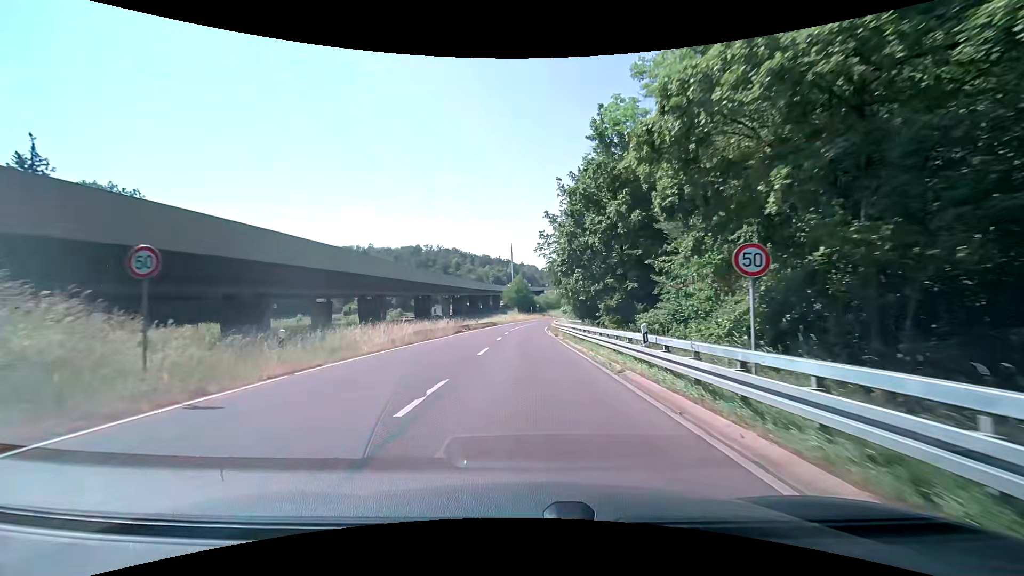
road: trunk_link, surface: asphalt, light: Day
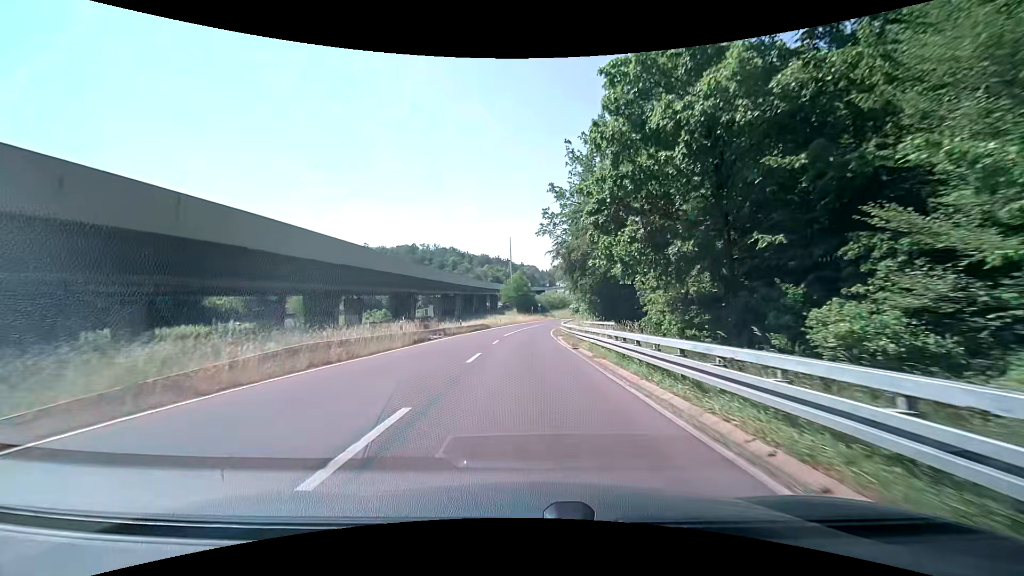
(-0.1, +15.4) m; 0°
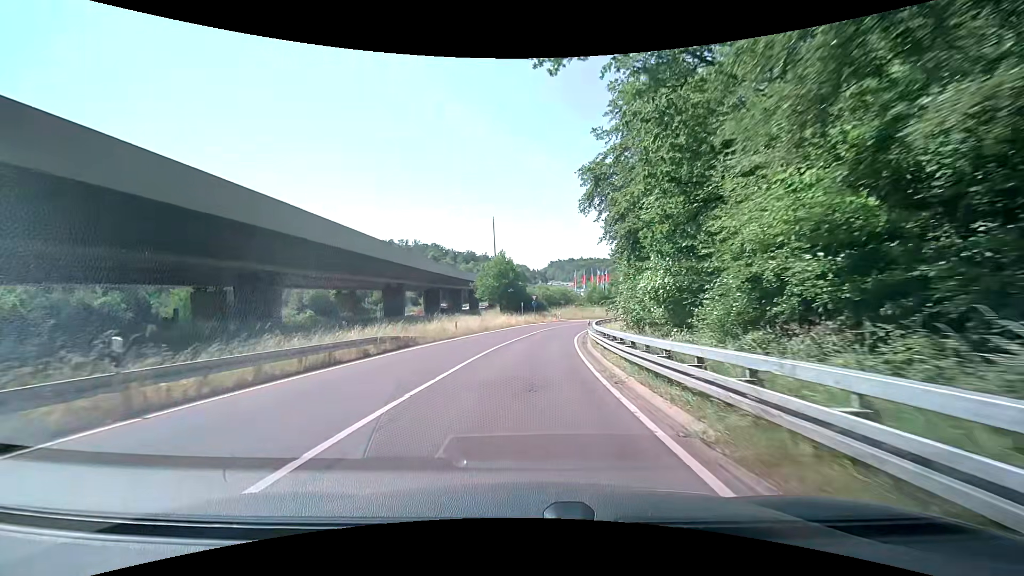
(+0.7, +38.1) m; +2°
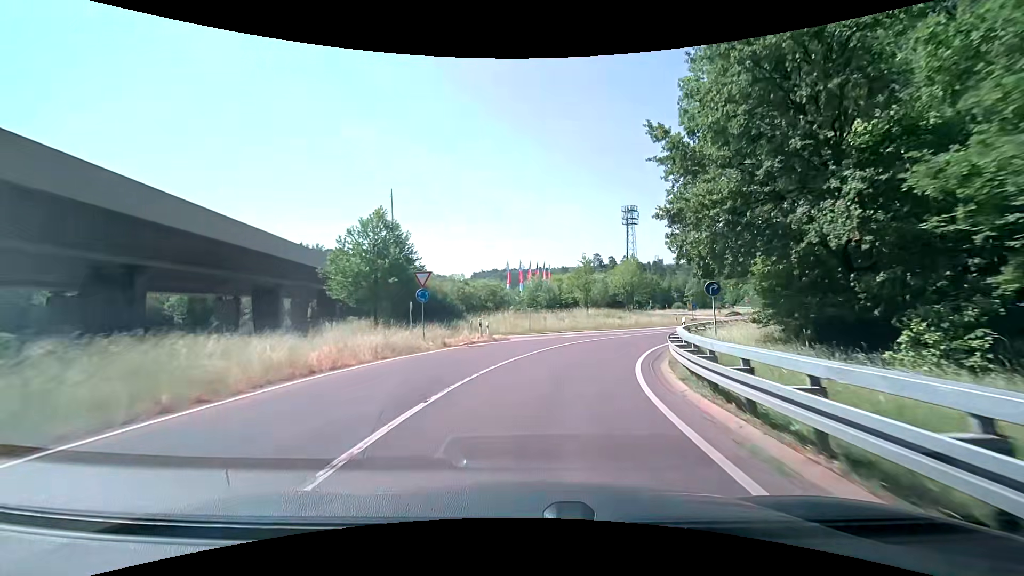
(+1.5, +37.2) m; +9°
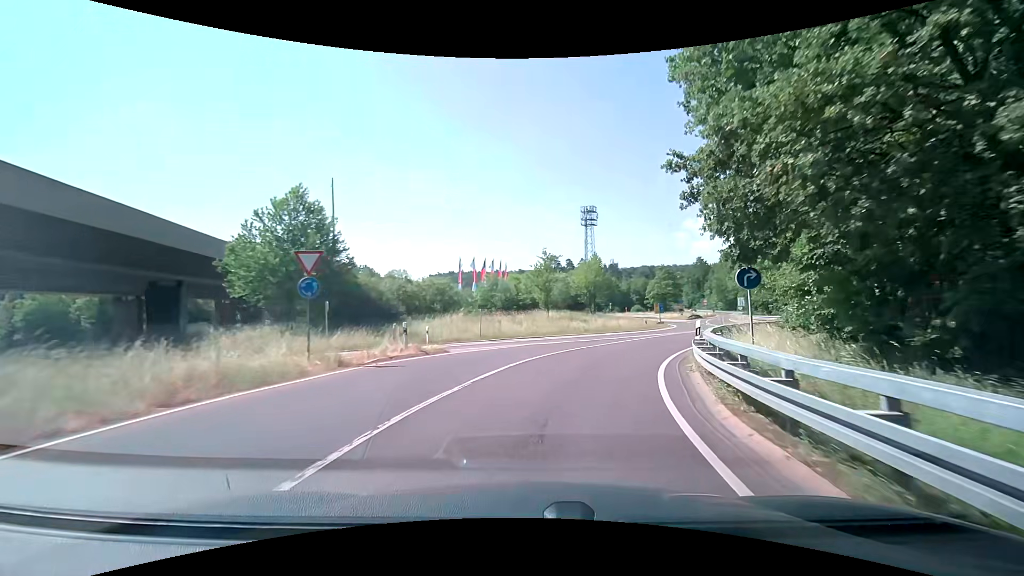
(+0.2, +7.2) m; +4°
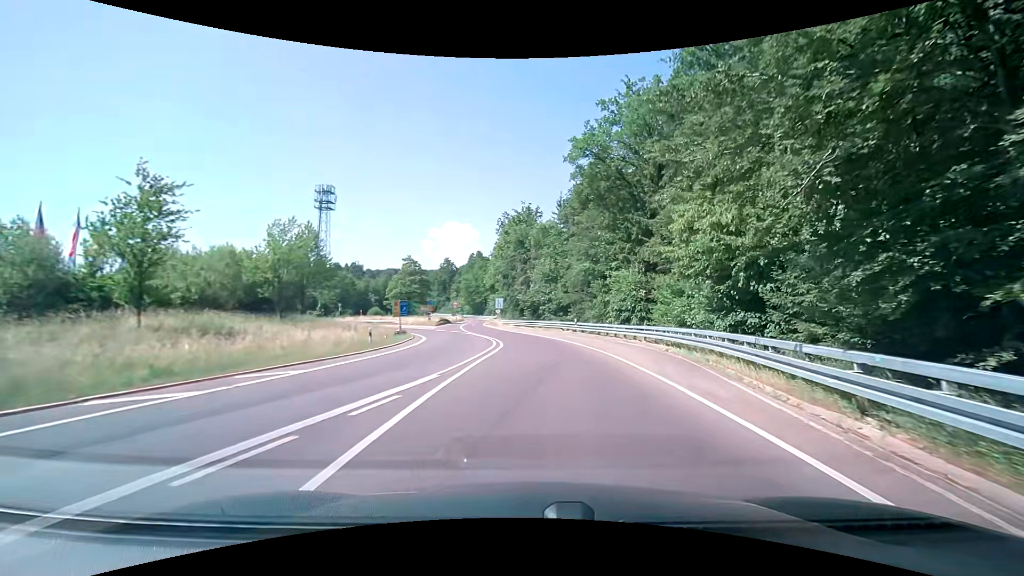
(+6.5, +26.5) m; +29°
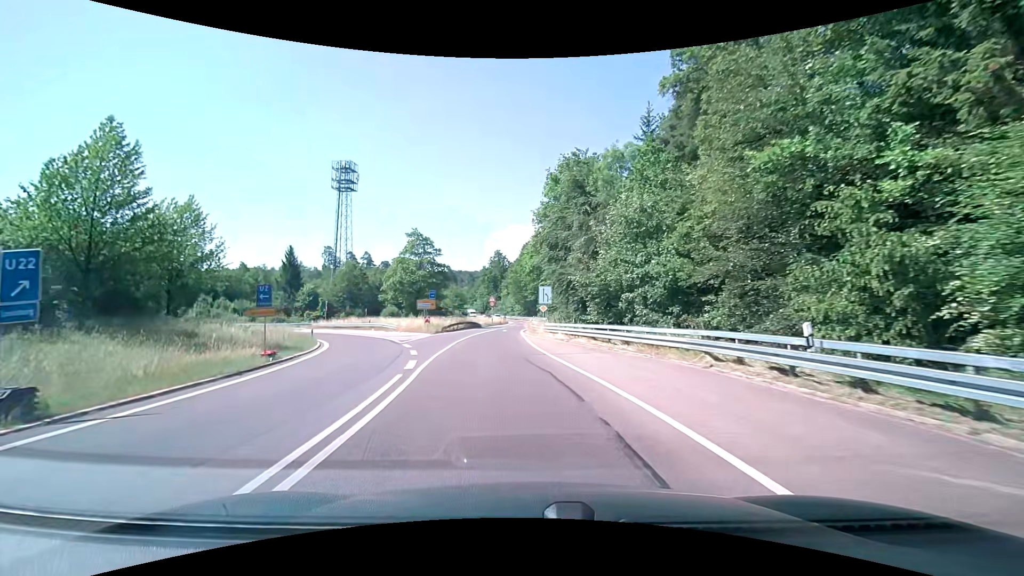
(+0.8, +32.2) m; -6°
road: secondary
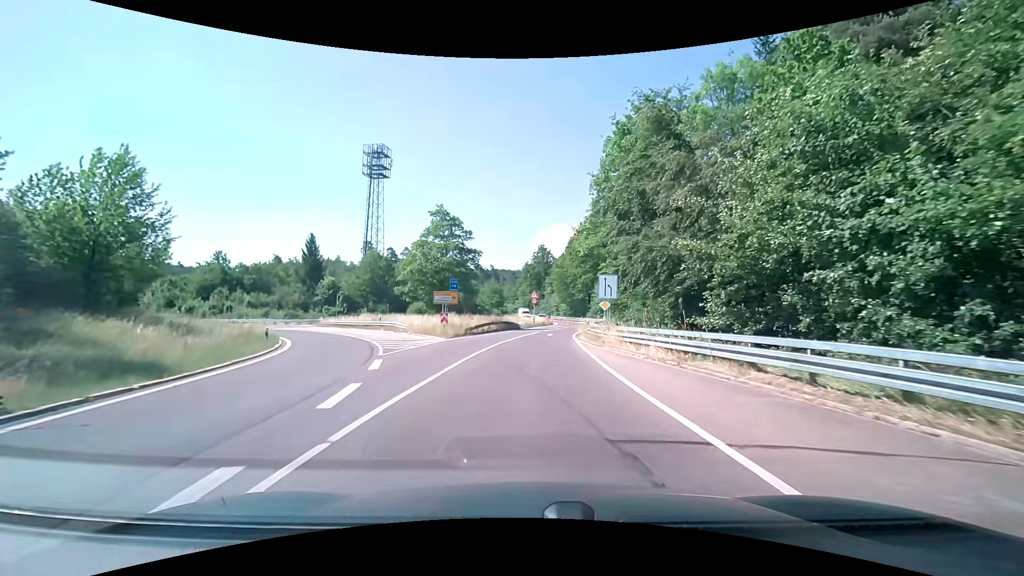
(-0.8, +12.8) m; -5°
(0, +10) (0, +20) (+1, +30) (+2, +40) (+3, +50) (+4, +60) (+5, +70) (+6, +80) (+7, +90) (+7, +100) m
